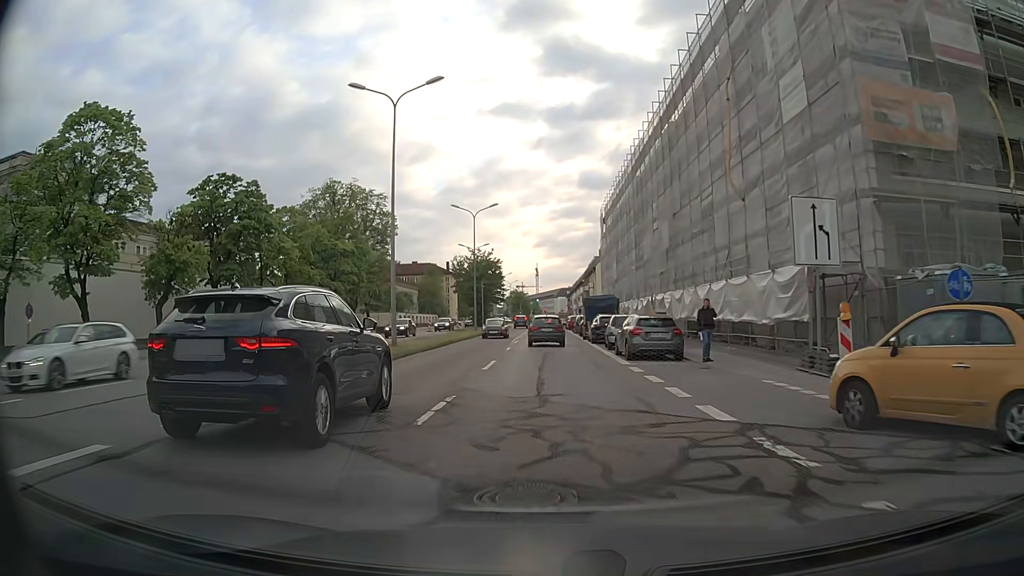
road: secondary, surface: asphalt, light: Day
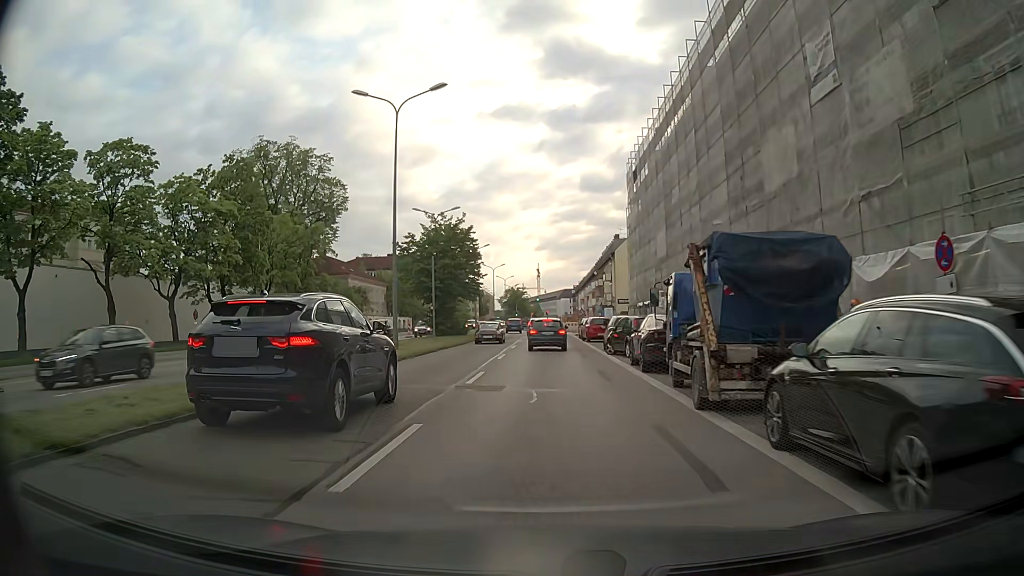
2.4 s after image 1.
(0.0, +30.2) m; 0°
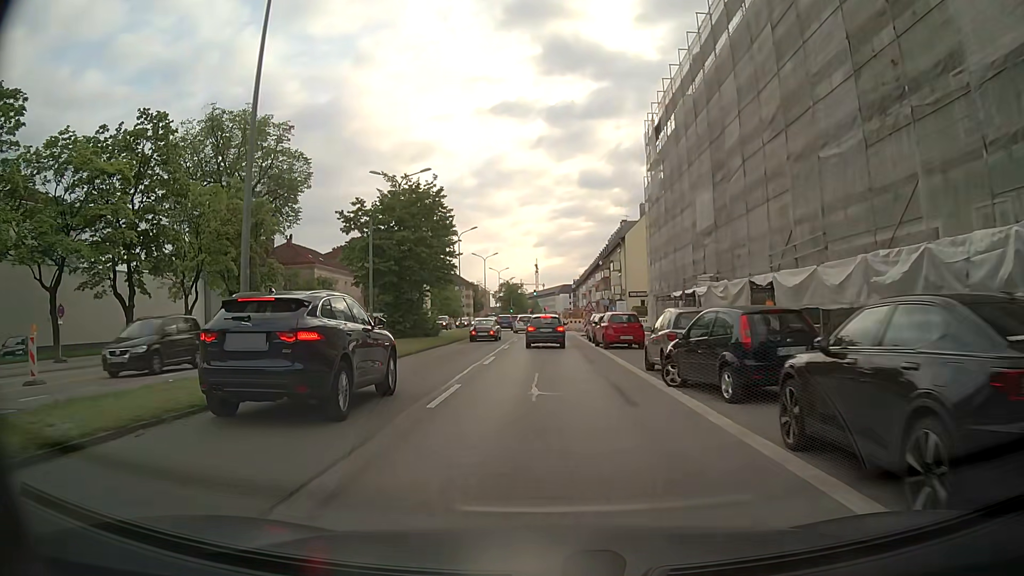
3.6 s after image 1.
(0.0, +13.2) m; +1°
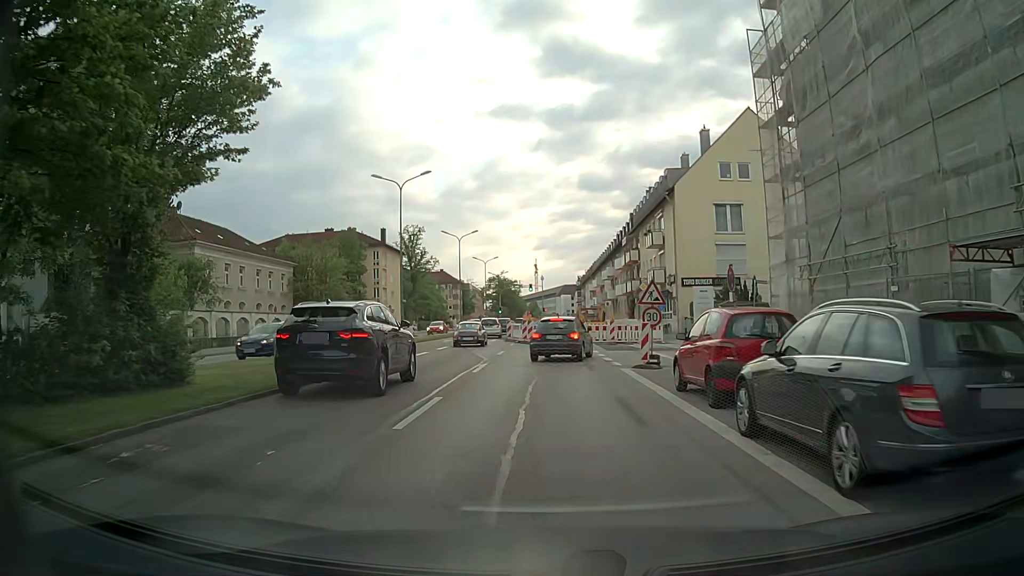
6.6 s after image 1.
(-0.4, +28.9) m; 0°
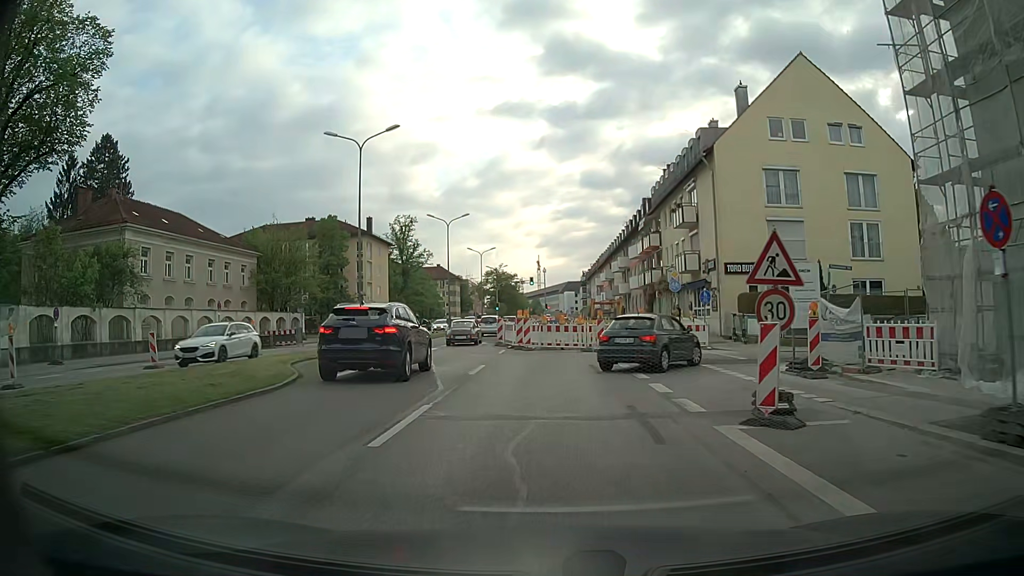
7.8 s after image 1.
(-0.2, +10.2) m; -2°
